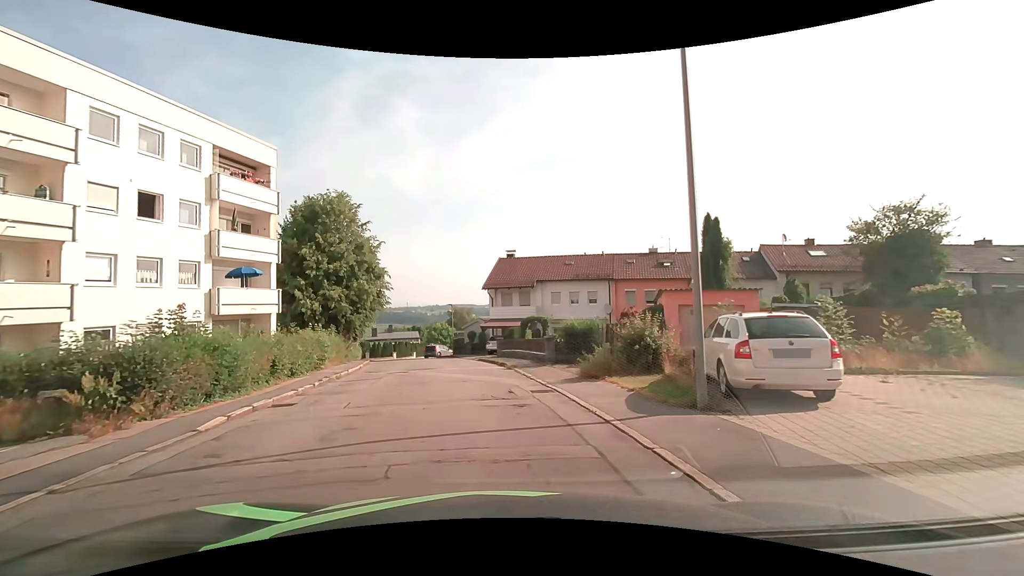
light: Day
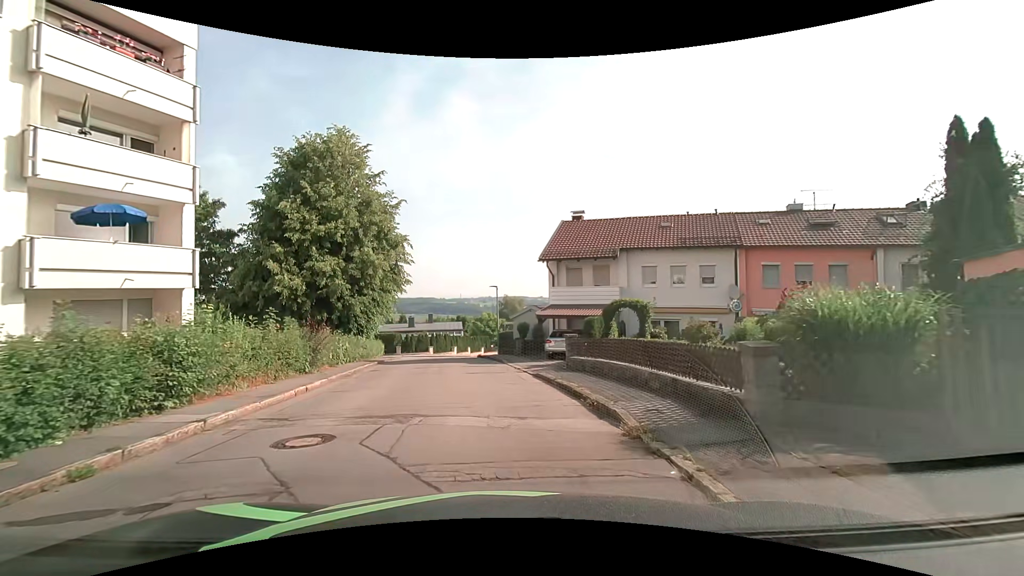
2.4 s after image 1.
(-0.6, +12.7) m; -6°
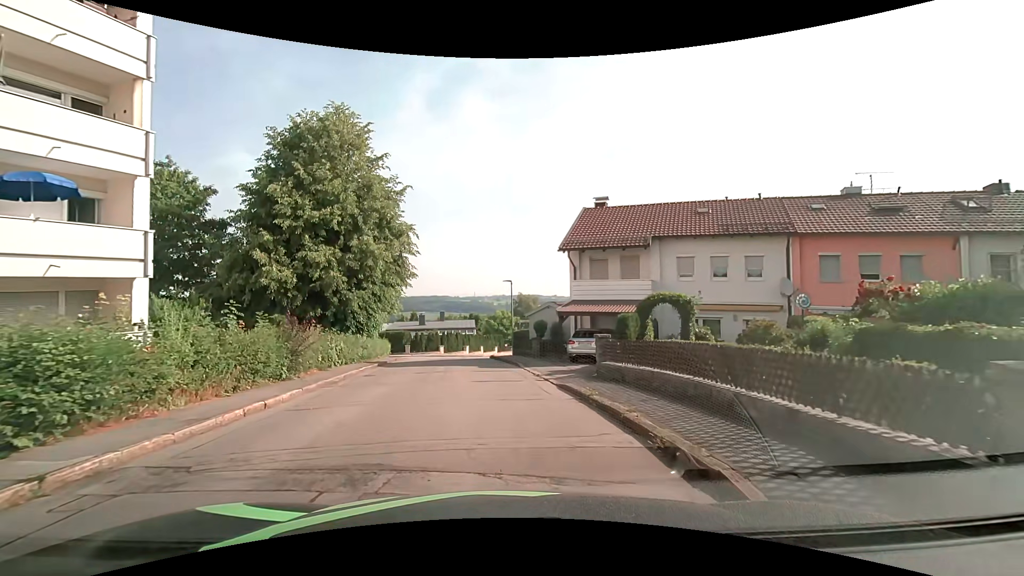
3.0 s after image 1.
(0.0, +3.1) m; -3°
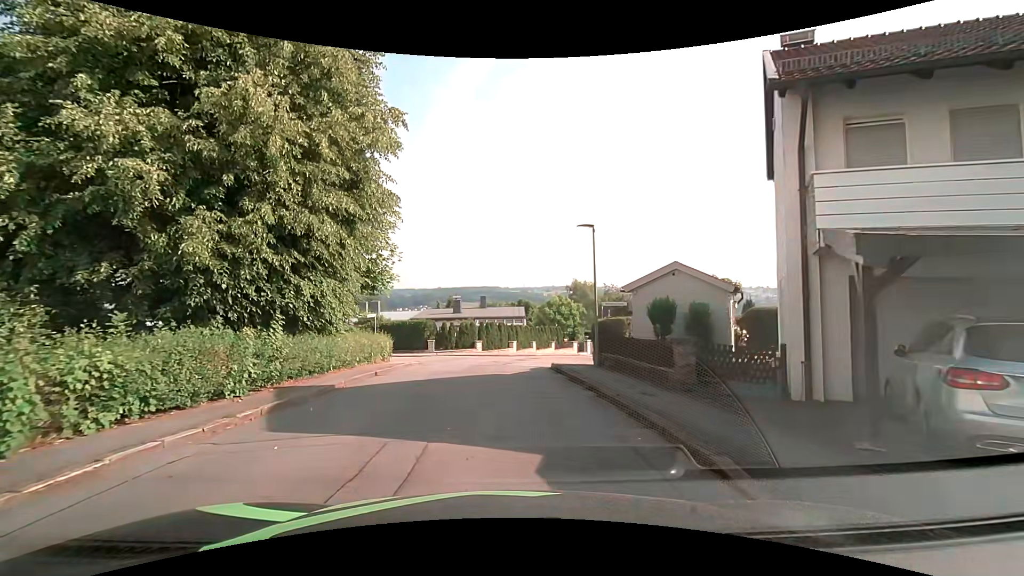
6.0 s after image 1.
(-0.5, +15.6) m; -5°
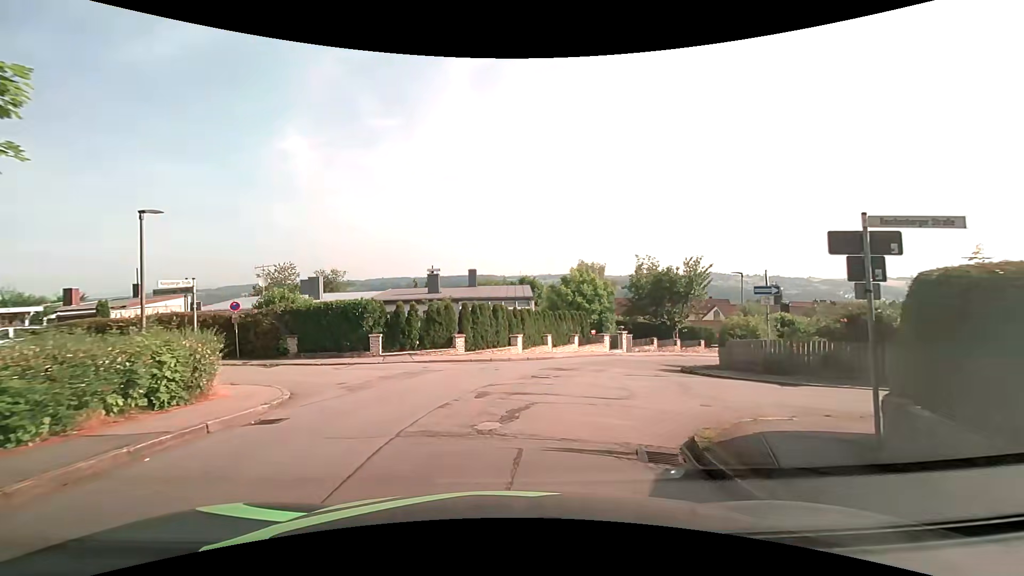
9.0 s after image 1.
(-0.1, +15.8) m; +1°
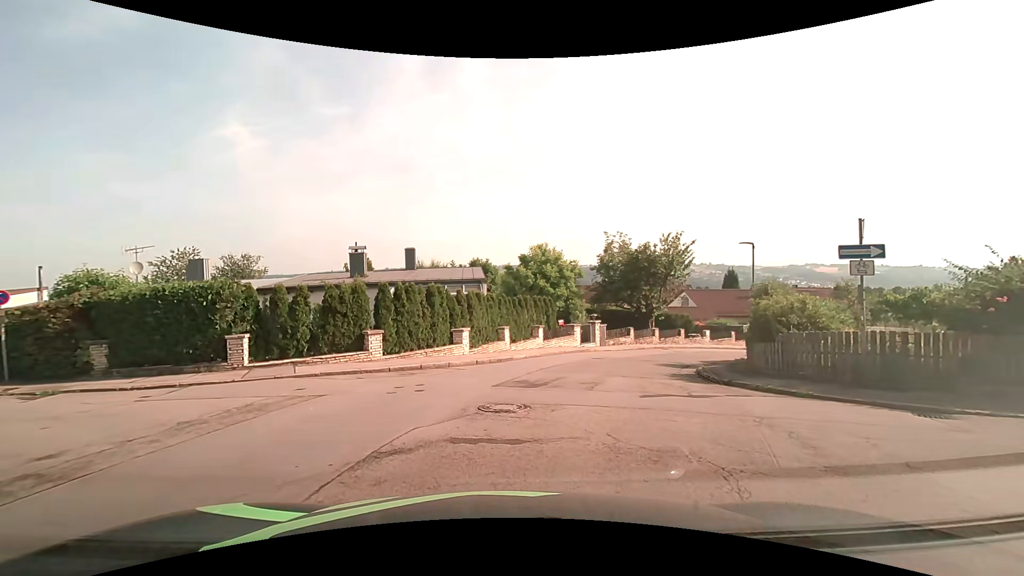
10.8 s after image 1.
(+0.2, +6.9) m; +3°
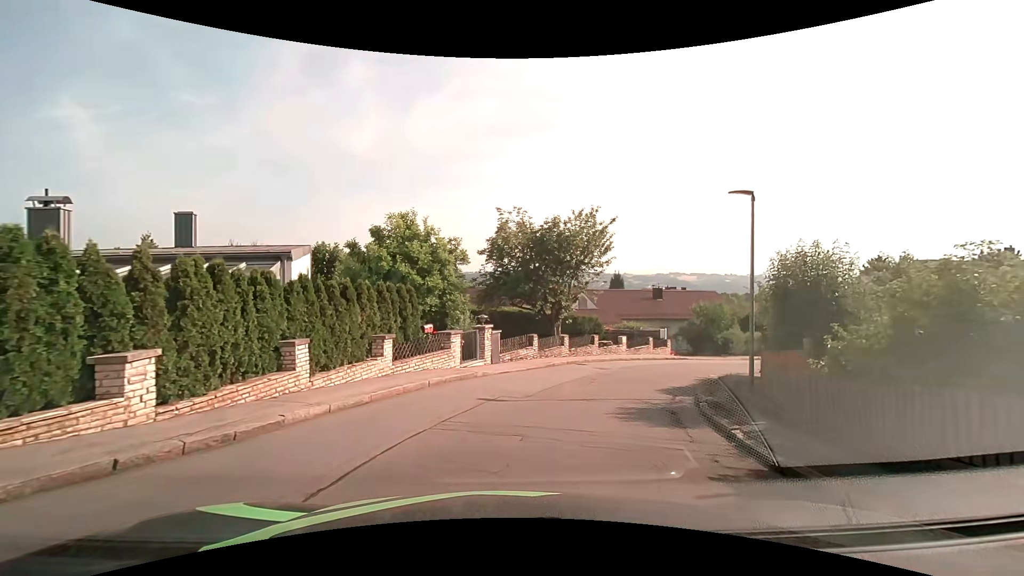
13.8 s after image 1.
(+1.4, +10.5) m; +14°
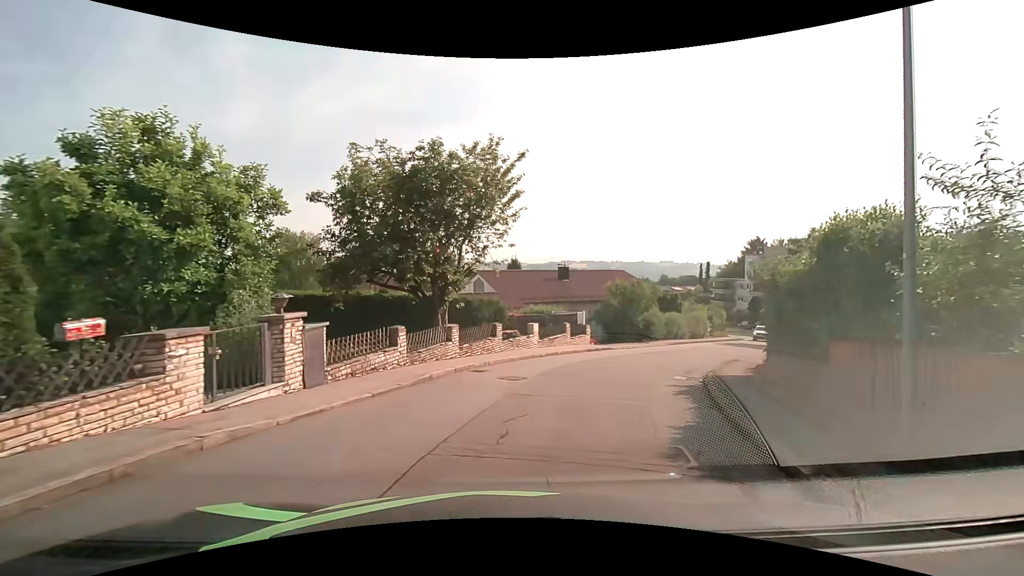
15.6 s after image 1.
(+0.9, +8.7) m; +12°
